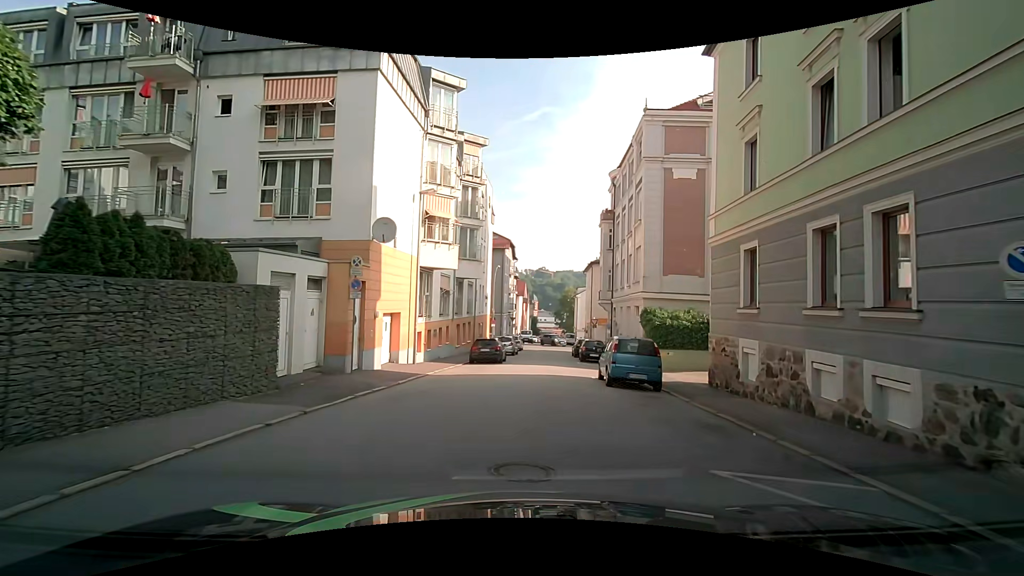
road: residential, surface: asphalt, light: Day
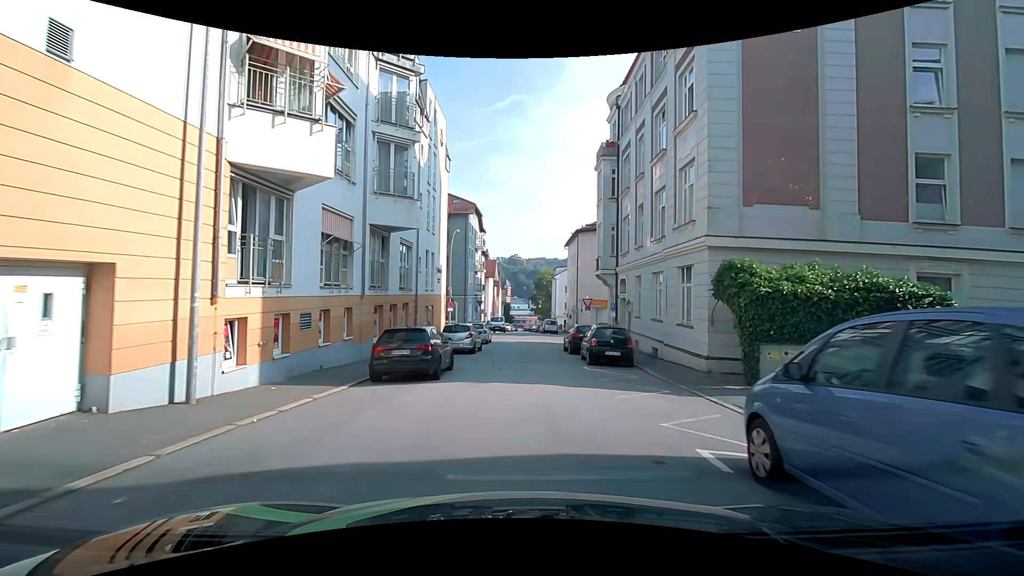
(+0.1, +14.0) m; +2°
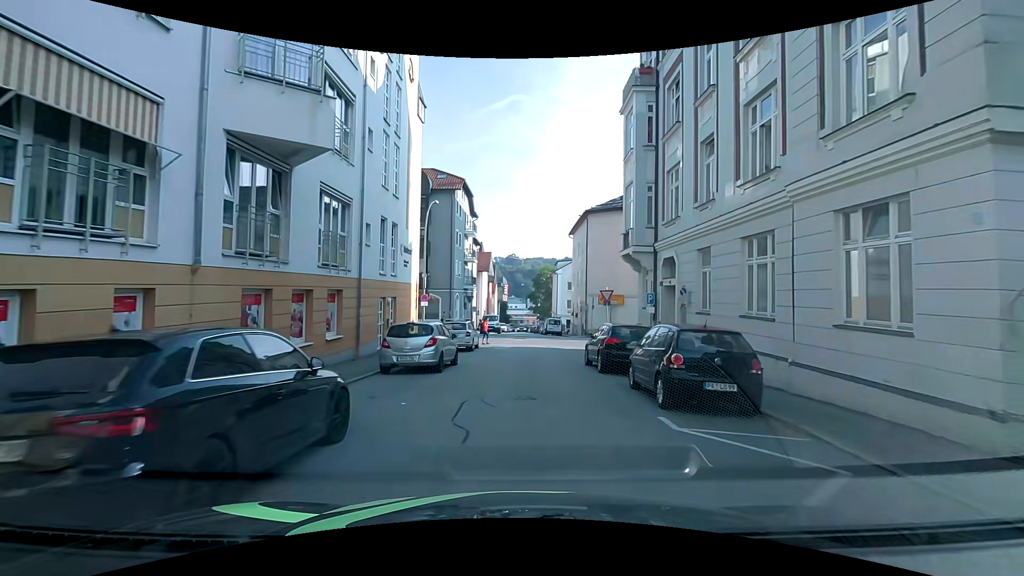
(+0.2, +9.4) m; +2°
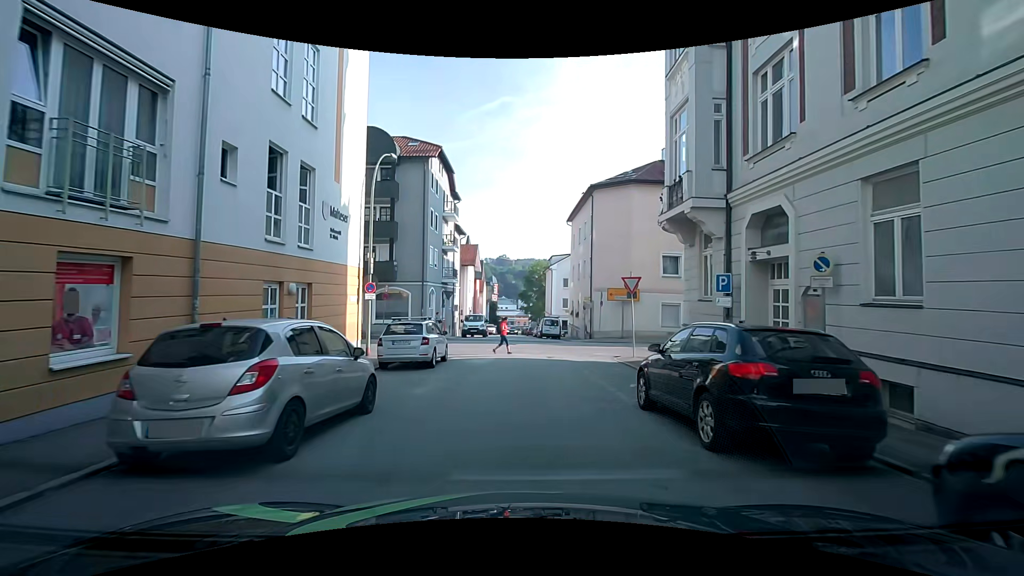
(-0.1, +8.5) m; -1°
